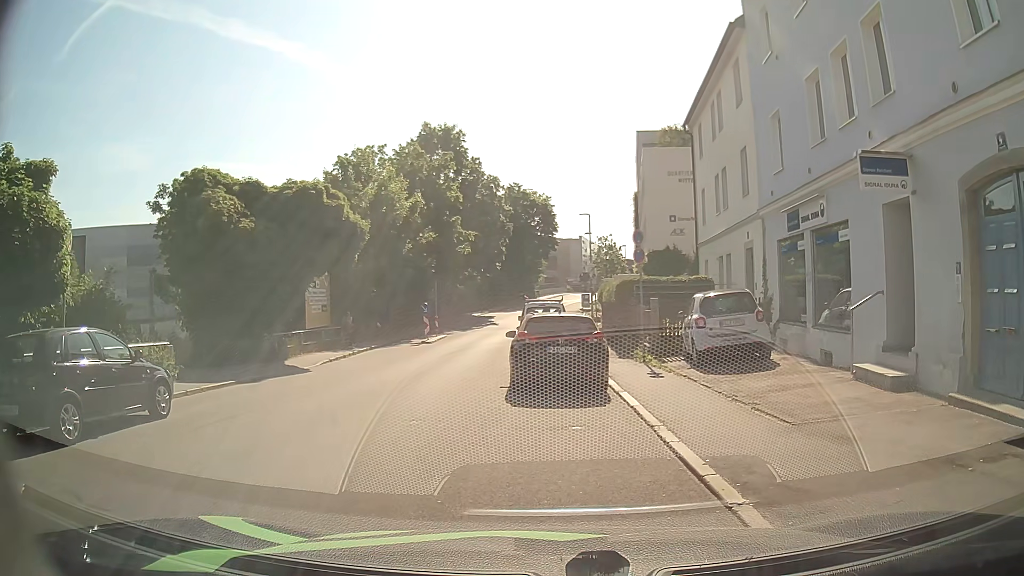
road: residential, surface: asphalt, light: Day
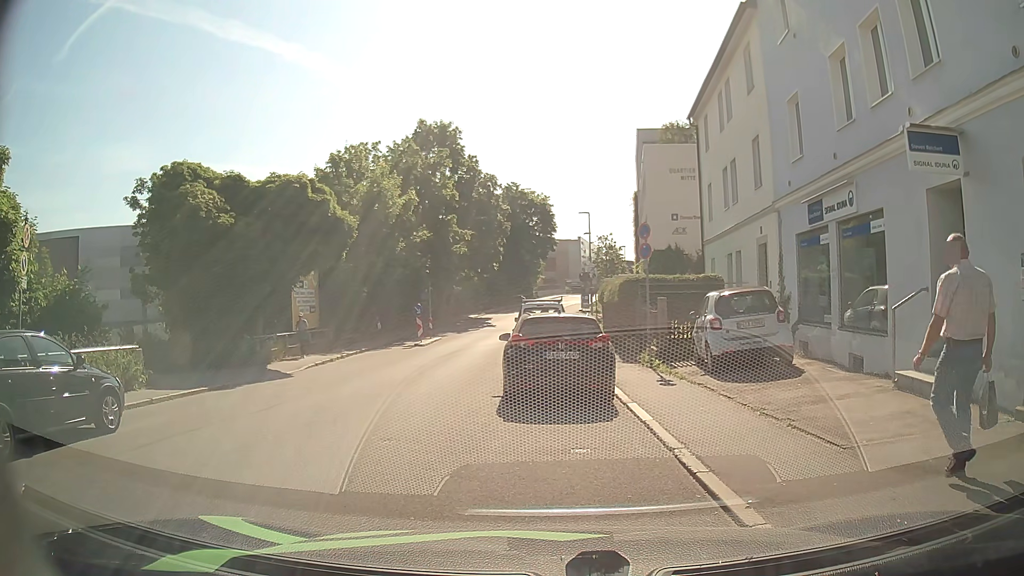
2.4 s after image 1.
(0.0, +1.4) m; 0°
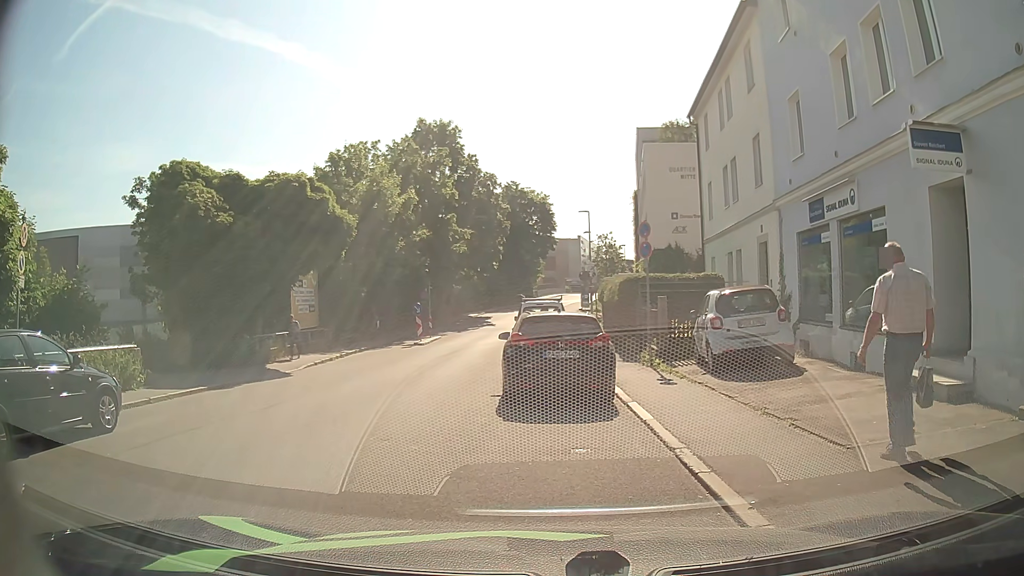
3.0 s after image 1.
(0.0, +0.1) m; 0°
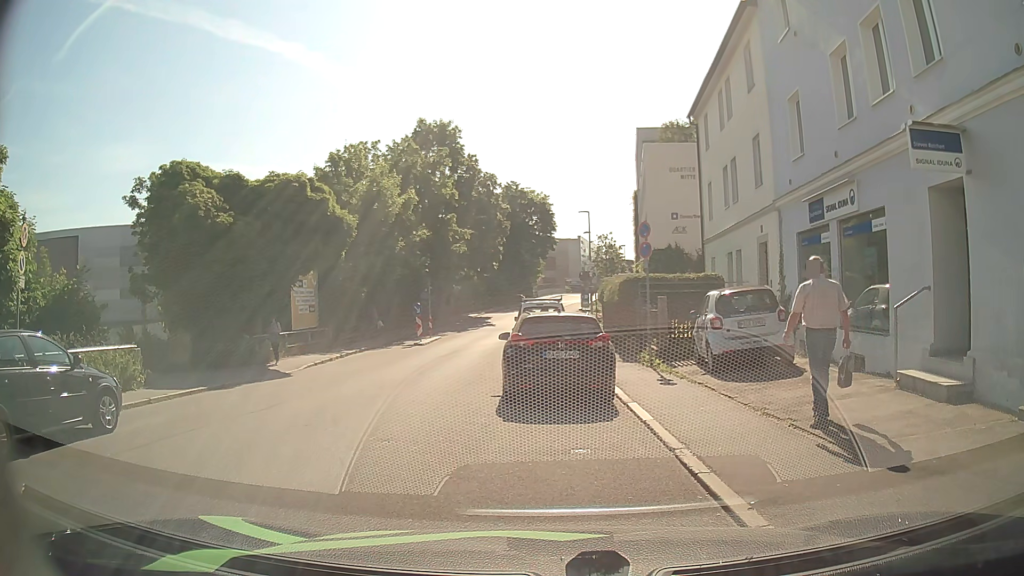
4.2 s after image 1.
(0.0, +0.1) m; 0°
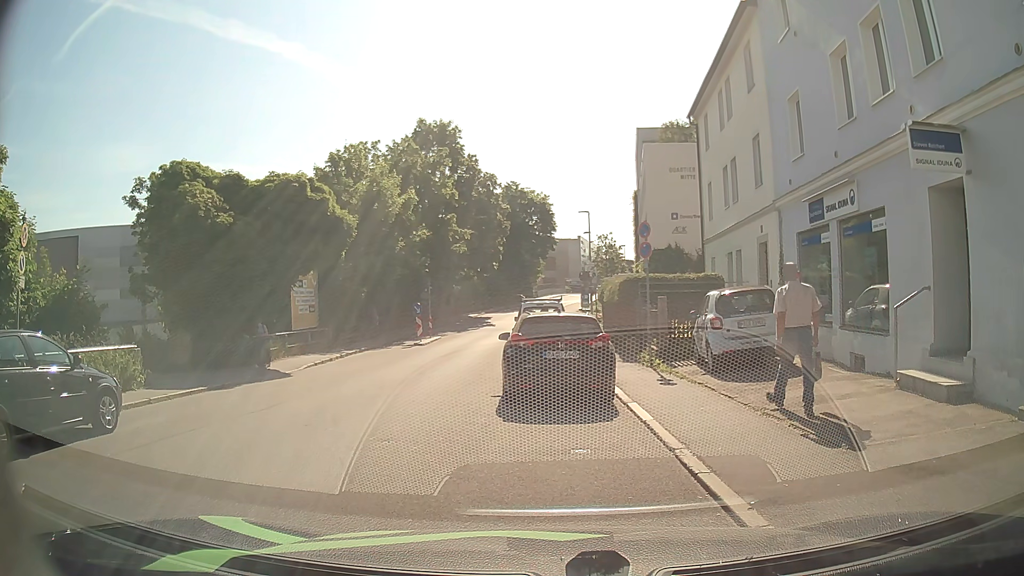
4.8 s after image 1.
(0.0, 0.0) m; 0°
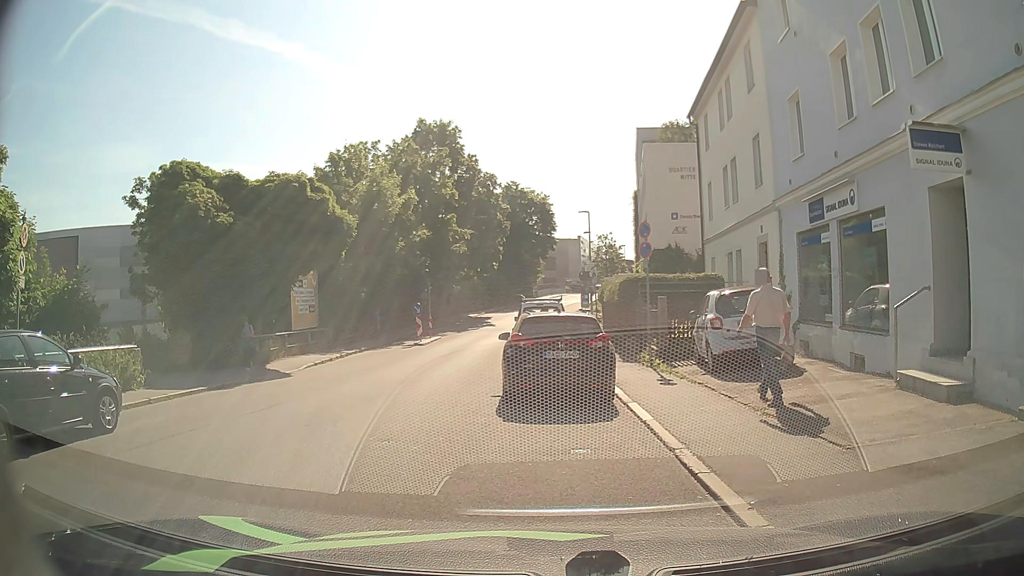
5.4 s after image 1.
(0.0, 0.0) m; 0°
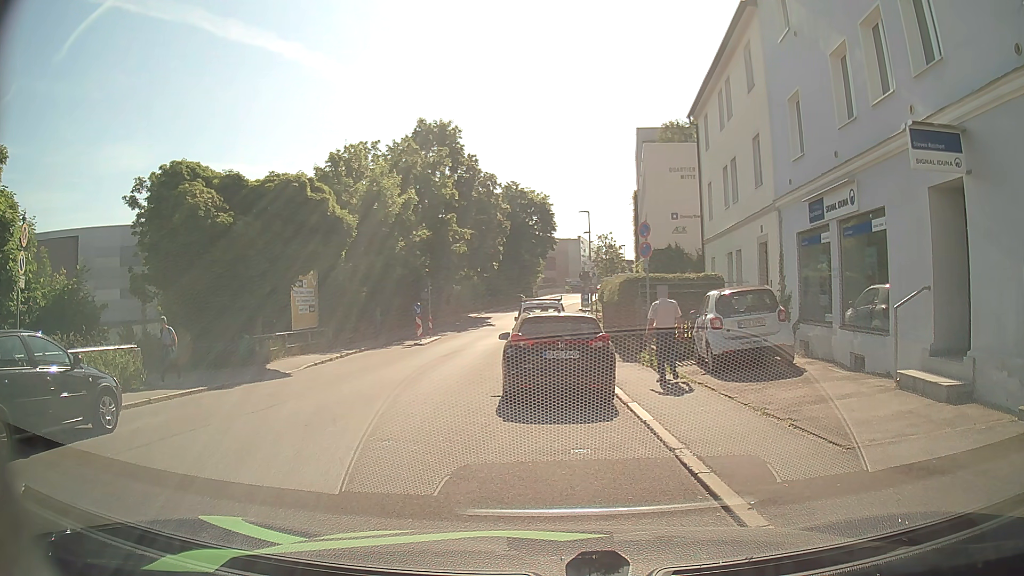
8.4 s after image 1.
(0.0, 0.0) m; 0°
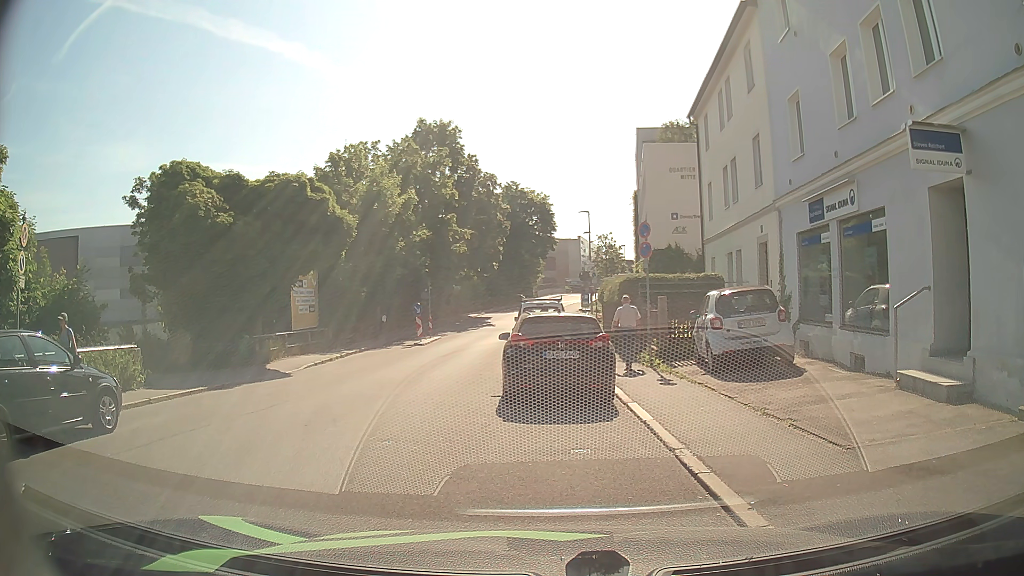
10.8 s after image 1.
(0.0, 0.0) m; 0°
